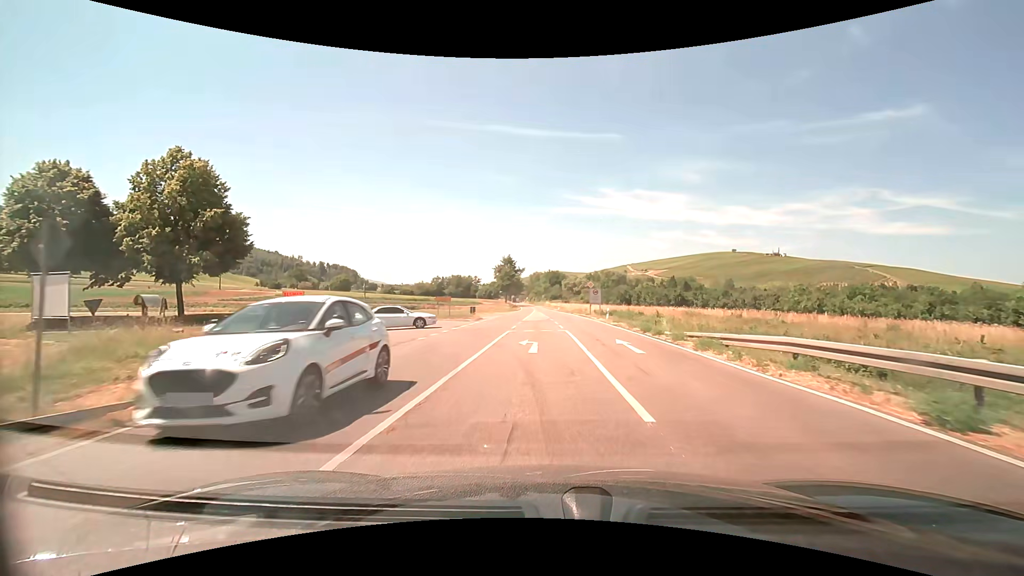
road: primary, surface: asphalt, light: Day
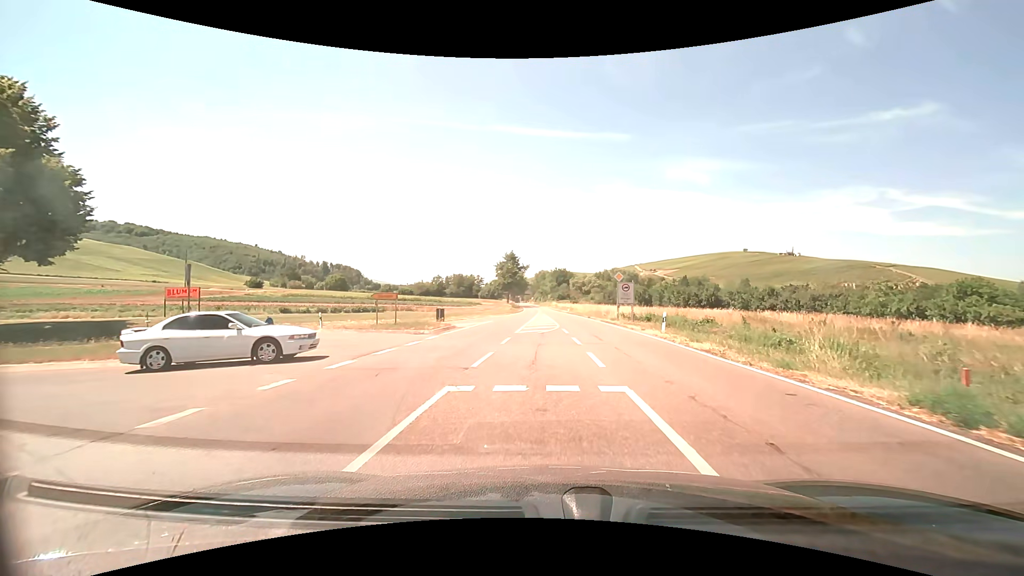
(-0.1, +16.1) m; -1°
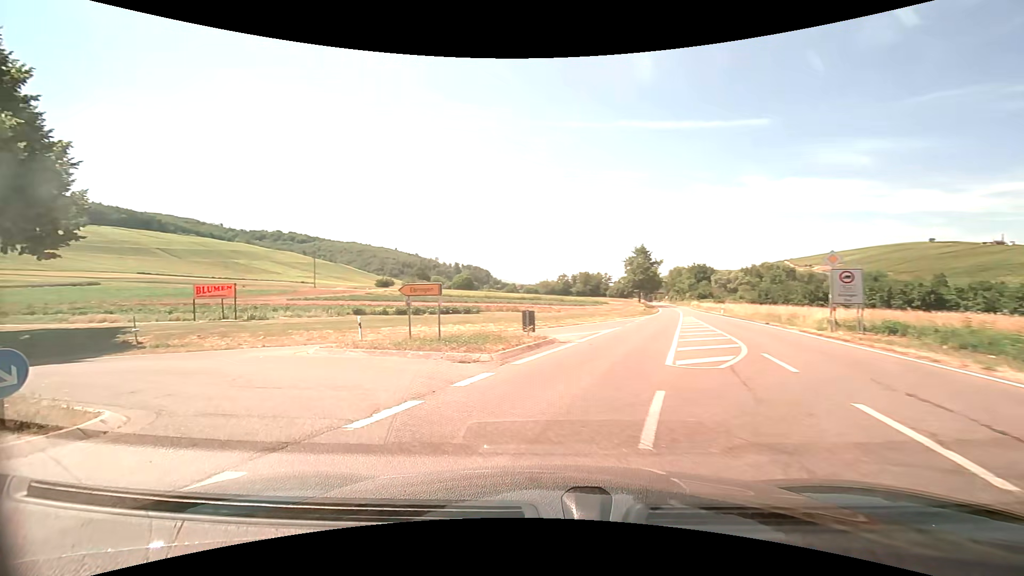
(-0.7, +11.6) m; -17°
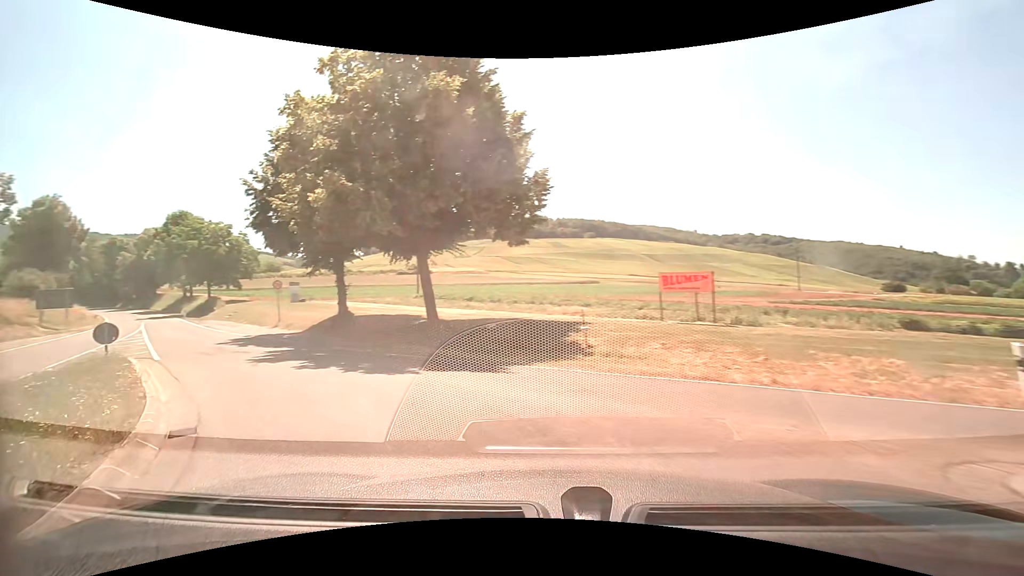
(-4.3, +9.6) m; -50°
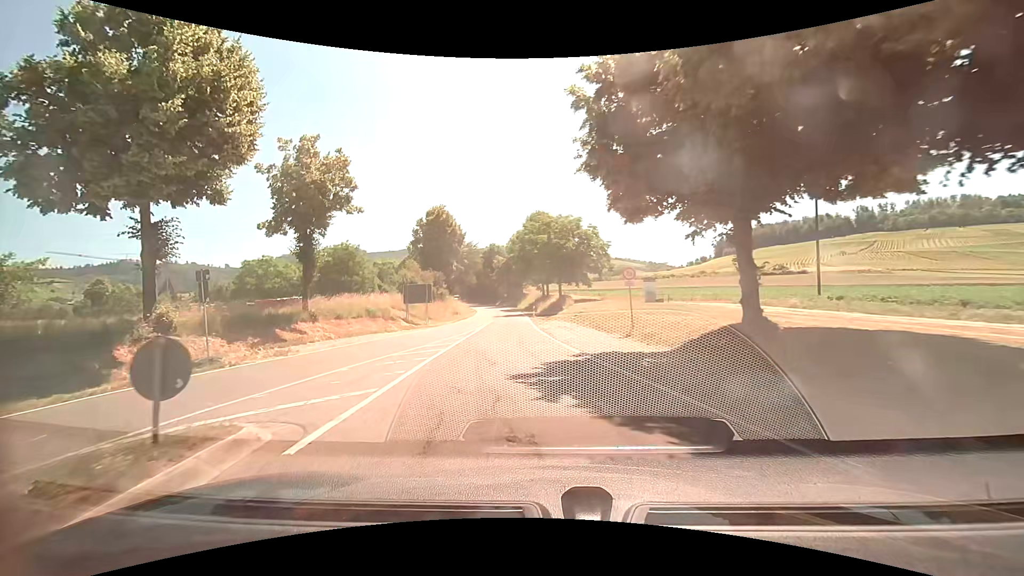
(-5.4, +12.7) m; -37°
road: tertiary
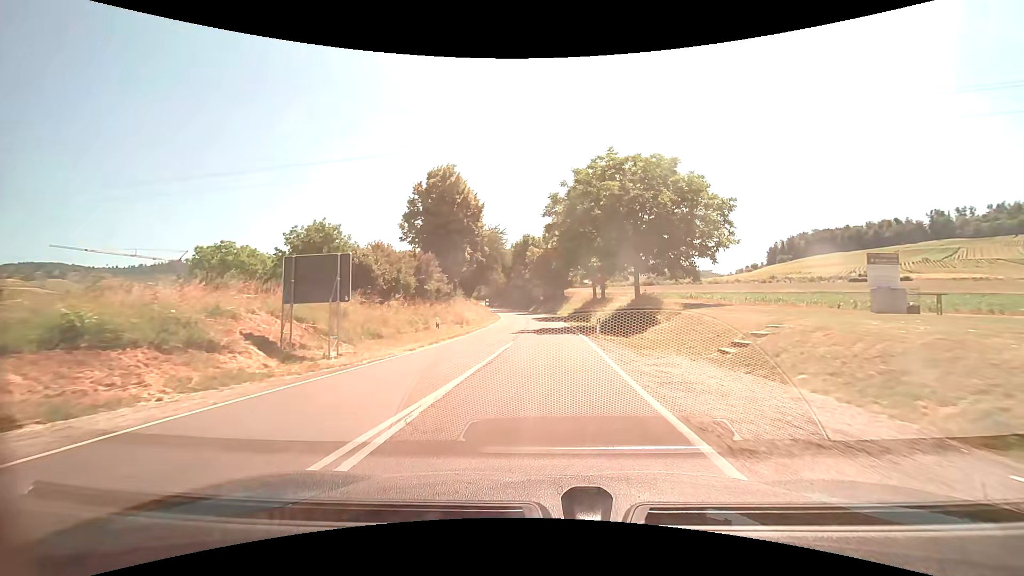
(-1.4, +24.0) m; -4°
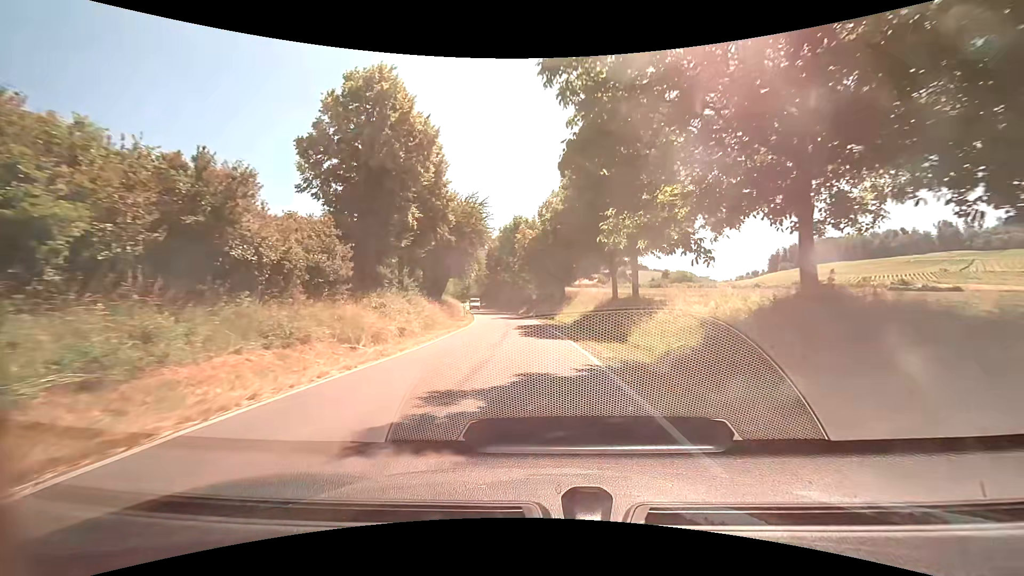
(+0.2, +21.2) m; +1°
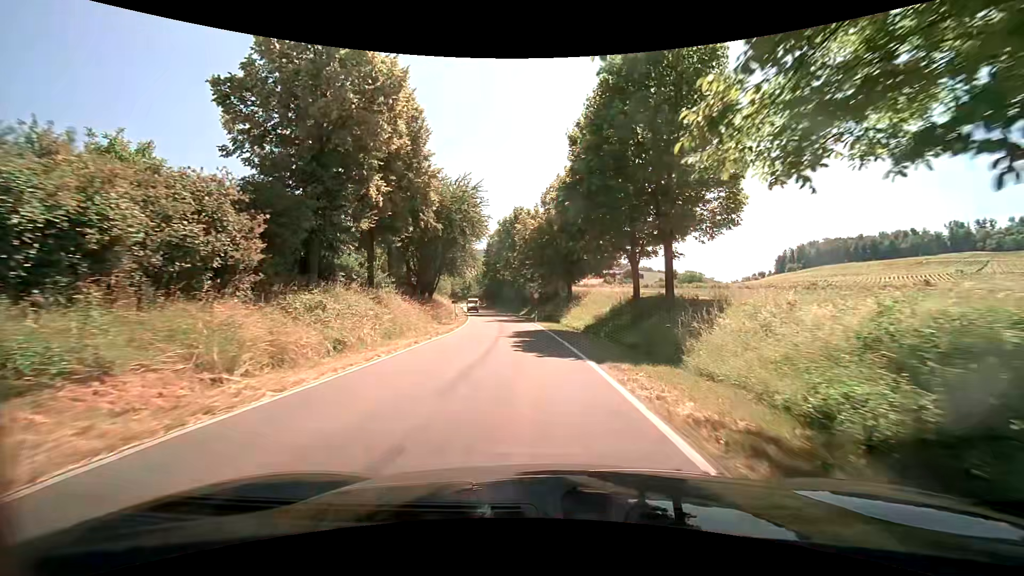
(0.0, +7.7) m; -1°
(0, +10) (0, +20) (-1, +30) (-2, +40) (-3, +50) (-4, +60) (-6, +70) (-8, +80) (-9, +89) (-11, +99) m
